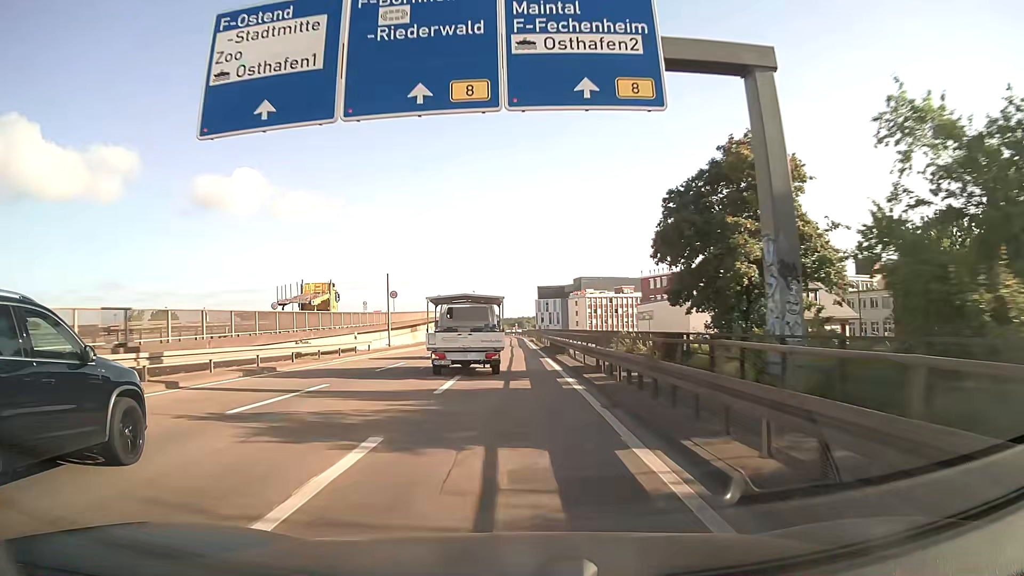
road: motorway_link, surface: asphalt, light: Day
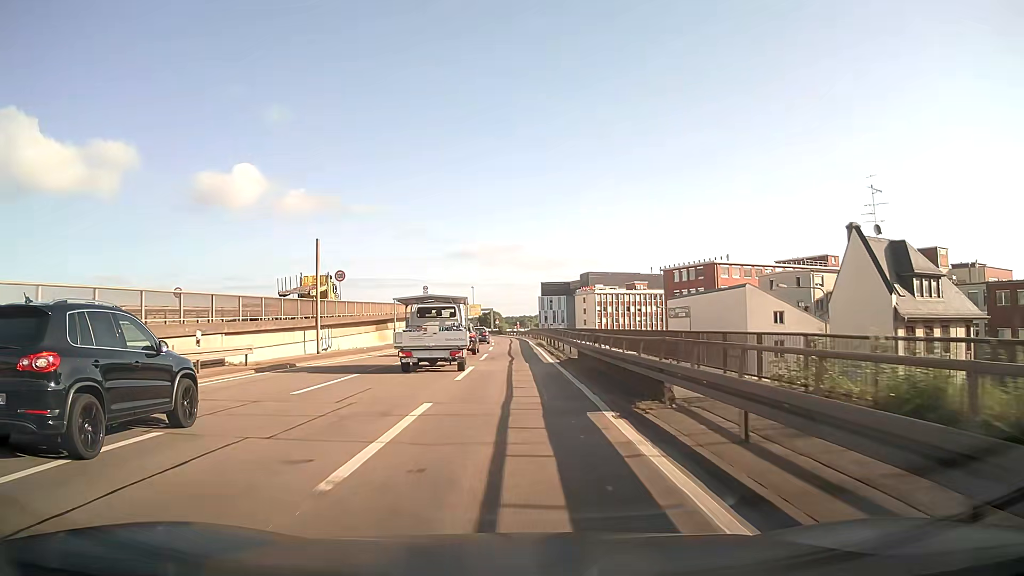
(-0.1, +20.8) m; 0°
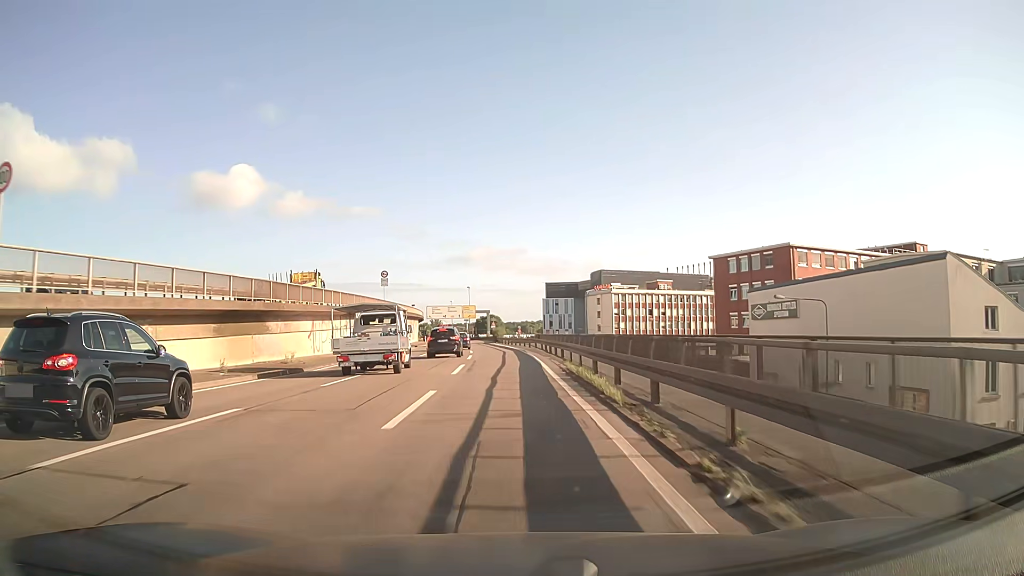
(+0.1, +32.3) m; 0°
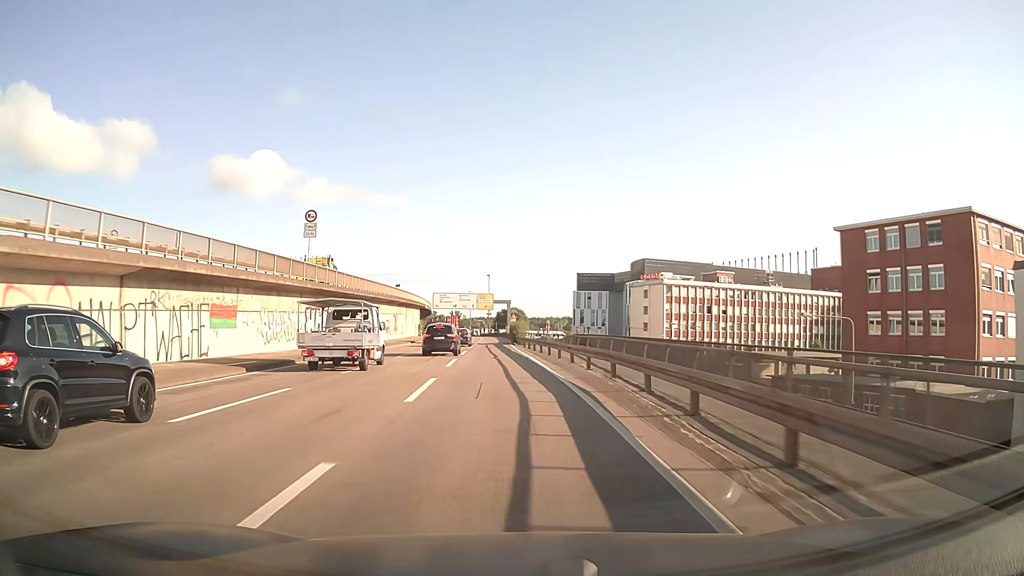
(-0.5, +32.7) m; -2°
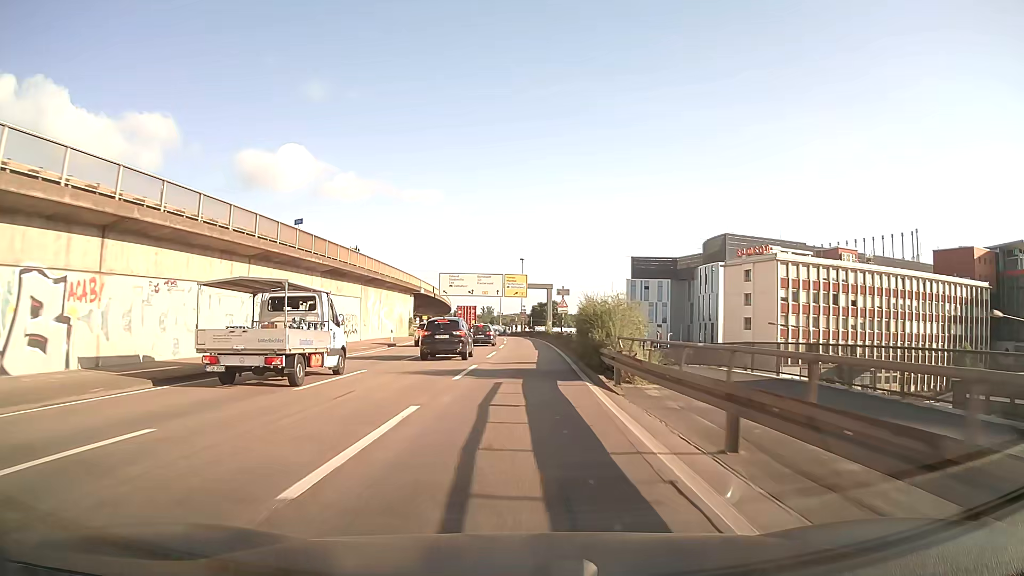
(-1.3, +43.5) m; -3°
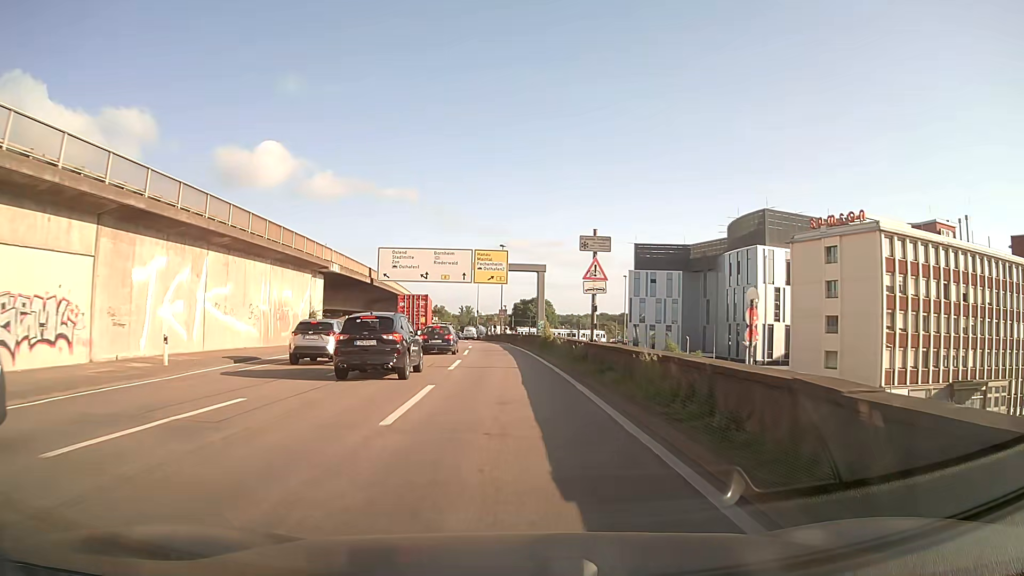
(+0.5, +31.5) m; +2°
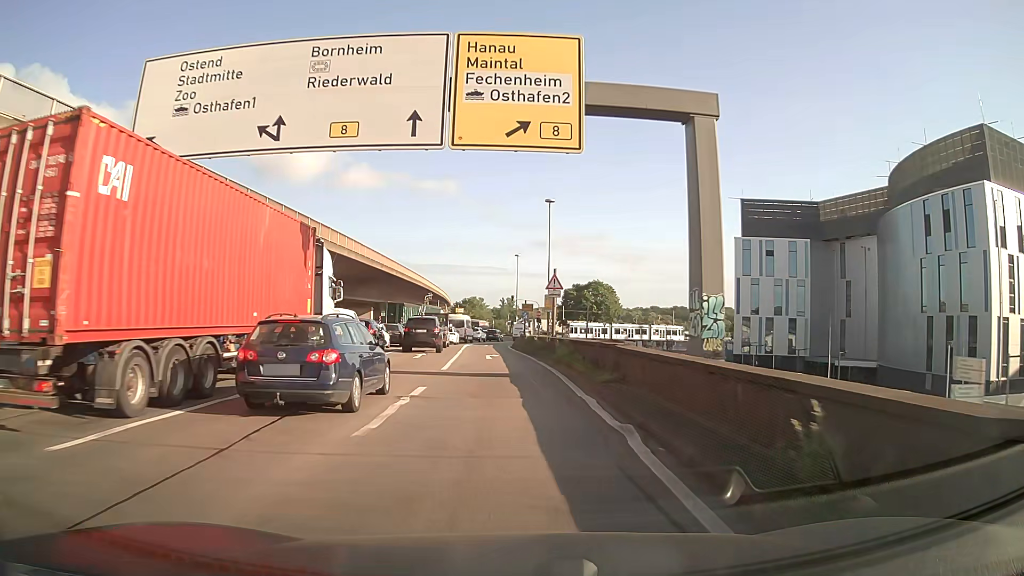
(-1.3, +48.1) m; -4°
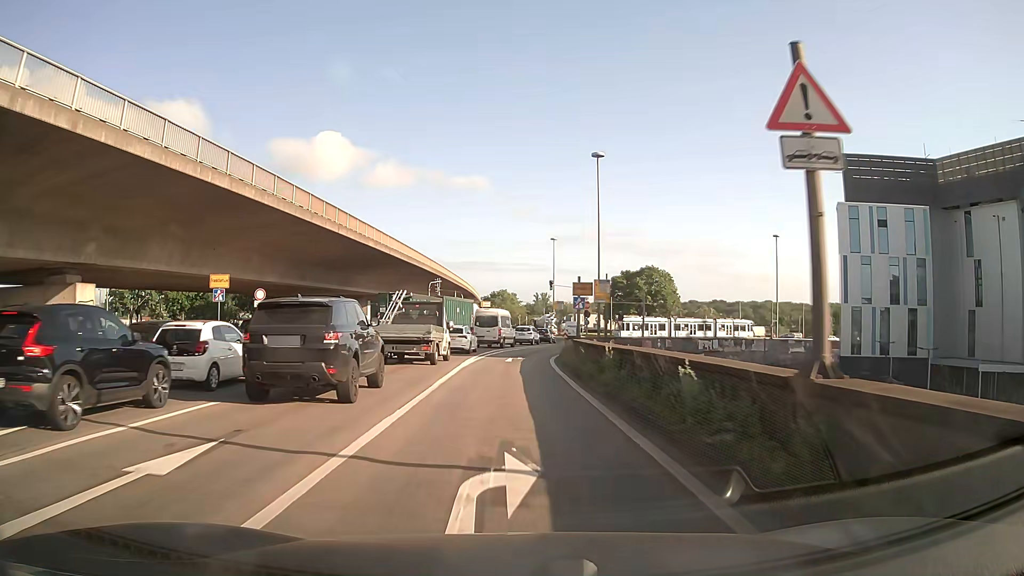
(-0.6, +25.3) m; -2°
(0, +10) (0, +20) (0, +30) (+1, +40) (+2, +50) (+5, +59) (+9, +68) (+14, +77) (+20, +85) (+27, +92) m
